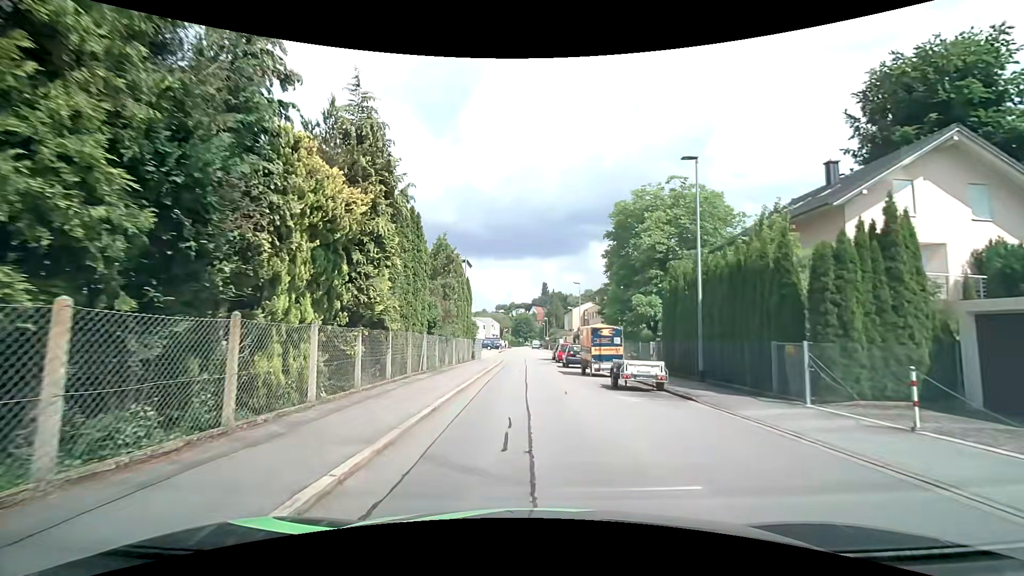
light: Day
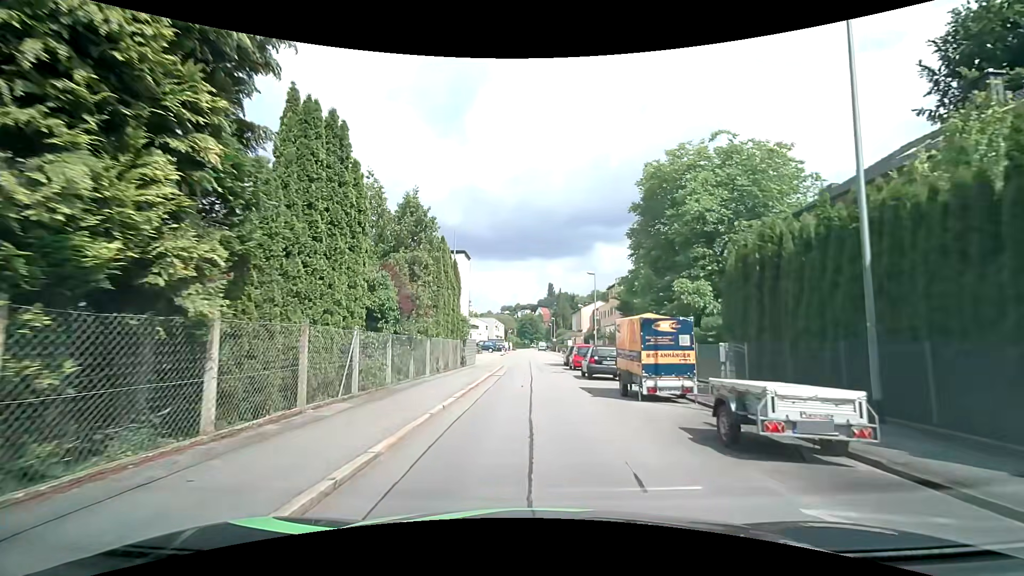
(0.0, +8.6) m; 0°
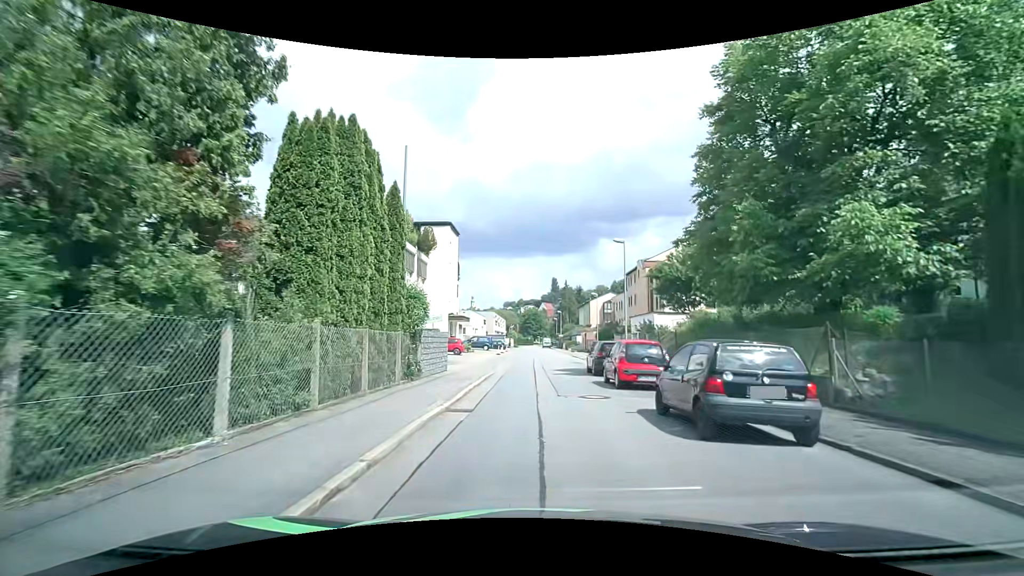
(-0.2, +13.3) m; 0°
(0, +10) (0, +20) (0, +30) (+1, +40) (+2, +50) (+2, +60) (+2, +70) (+2, +80) (+2, +90) (+2, +100) m
